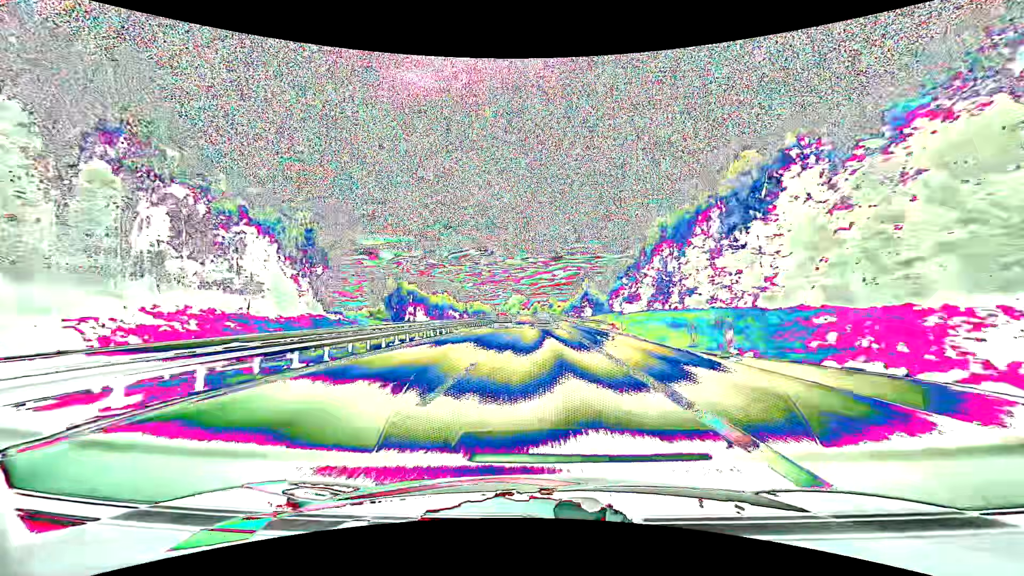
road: motorway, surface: asphalt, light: Day
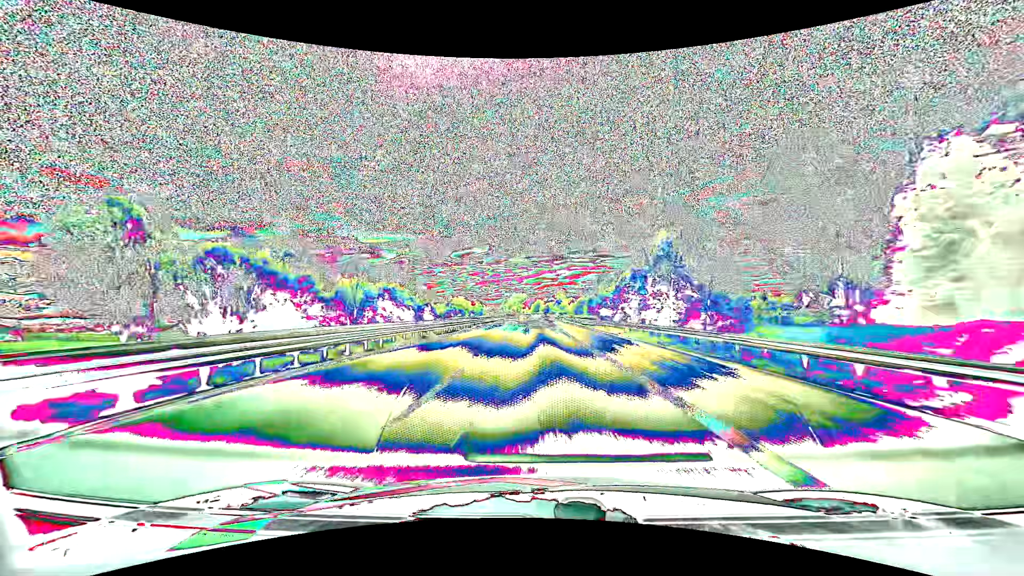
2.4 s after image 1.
(-0.2, +74.0) m; 0°
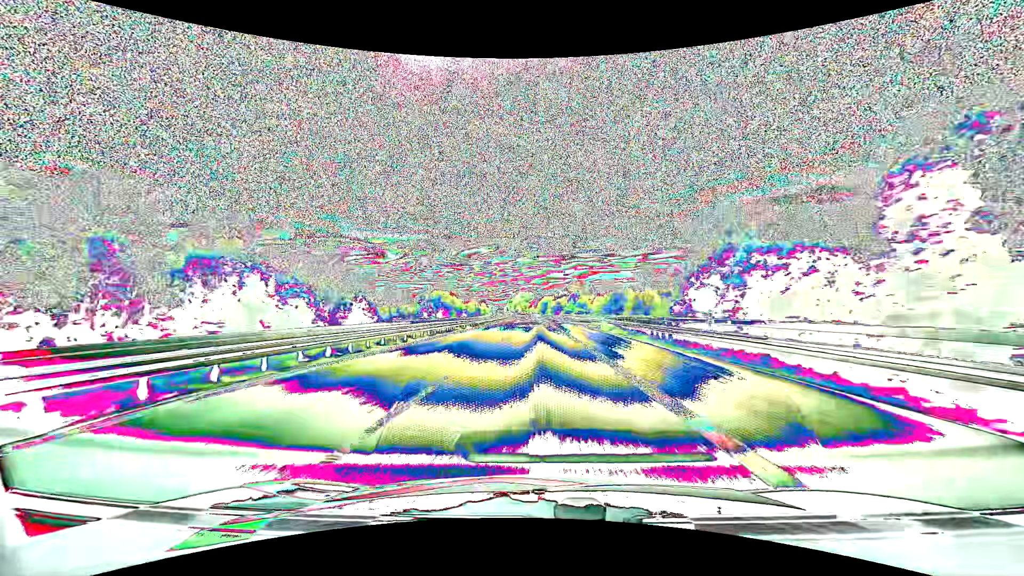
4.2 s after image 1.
(-0.2, +55.7) m; -1°
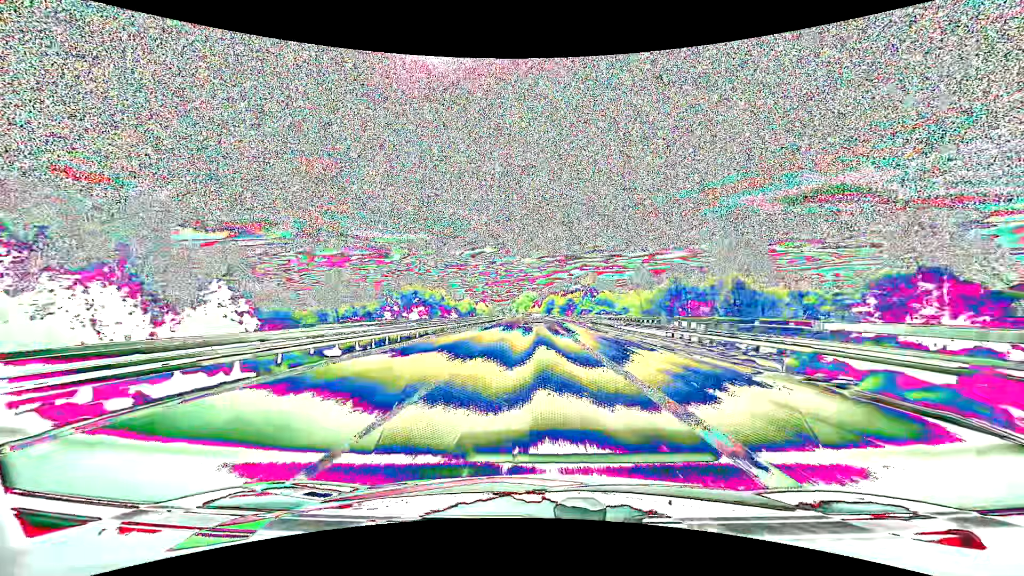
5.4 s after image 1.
(-0.2, +37.3) m; 0°
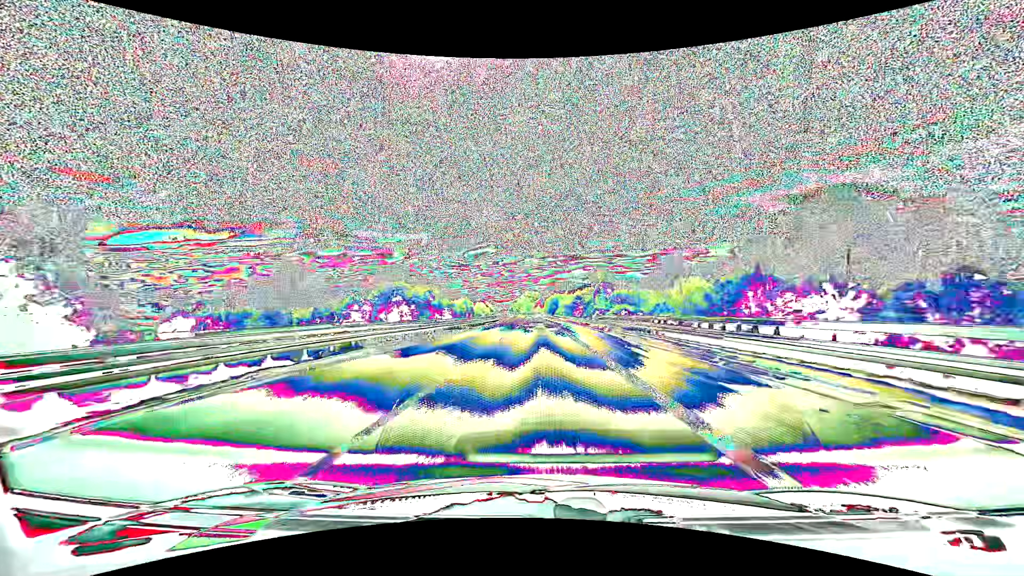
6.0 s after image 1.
(-0.1, +18.7) m; 0°
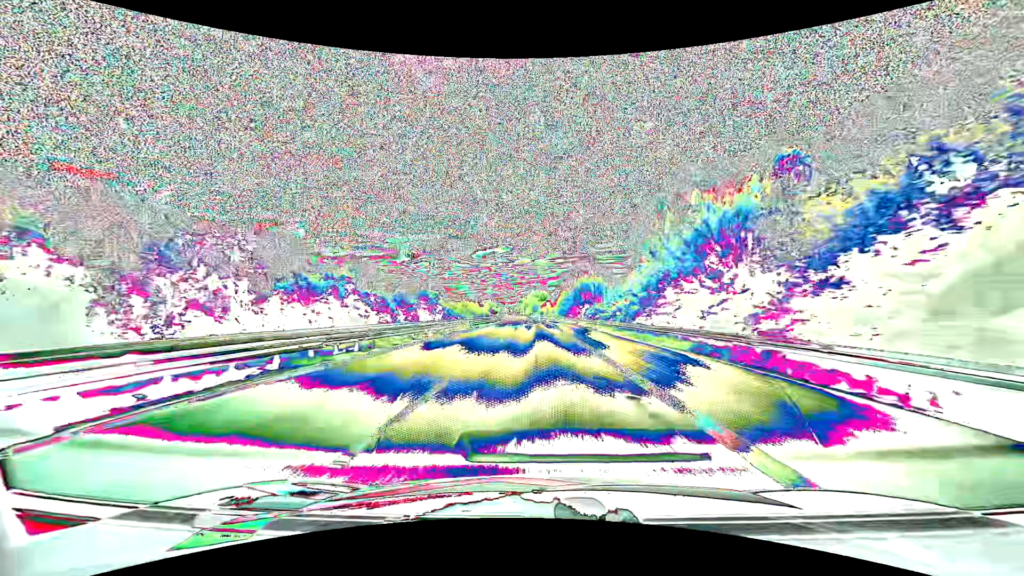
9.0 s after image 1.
(-0.9, +94.0) m; -1°
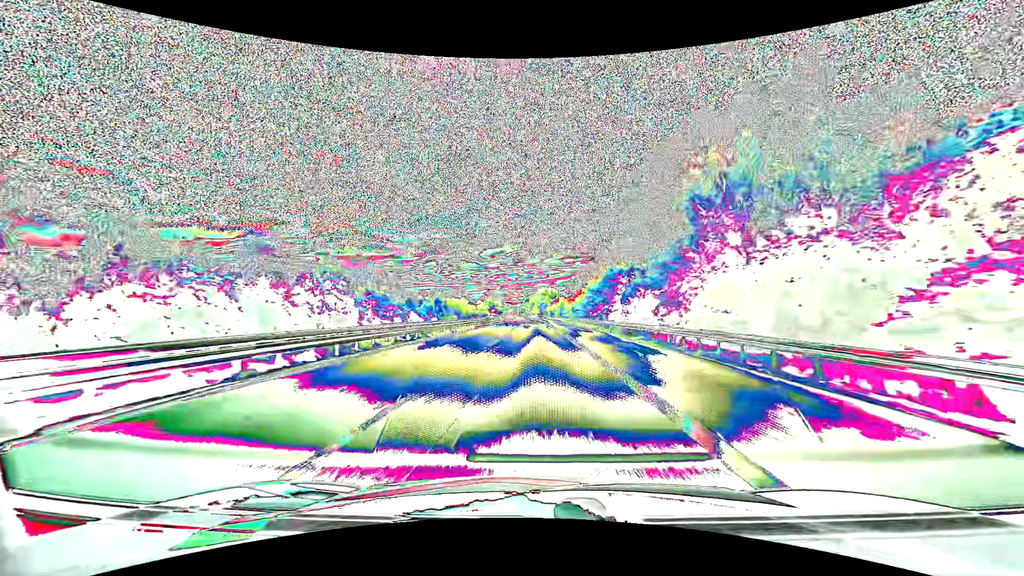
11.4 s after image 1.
(-0.3, +75.7) m; -1°
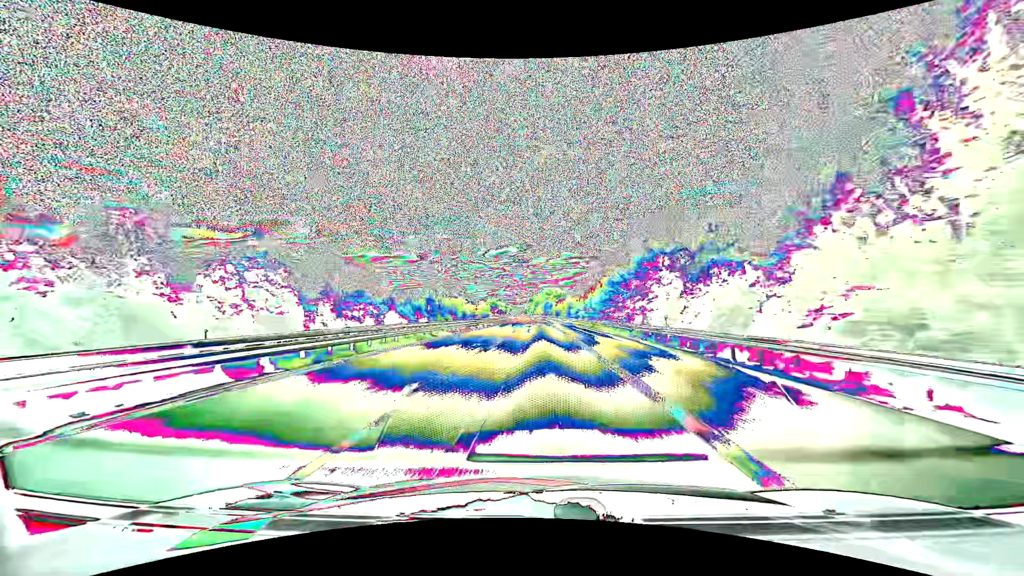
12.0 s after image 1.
(-0.1, +19.0) m; -1°
(0, +10) (0, +20) (0, +30) (0, +40) (0, +50) (0, +60) (0, +70) (-1, +80) (-1, +90) (-1, +100) m
